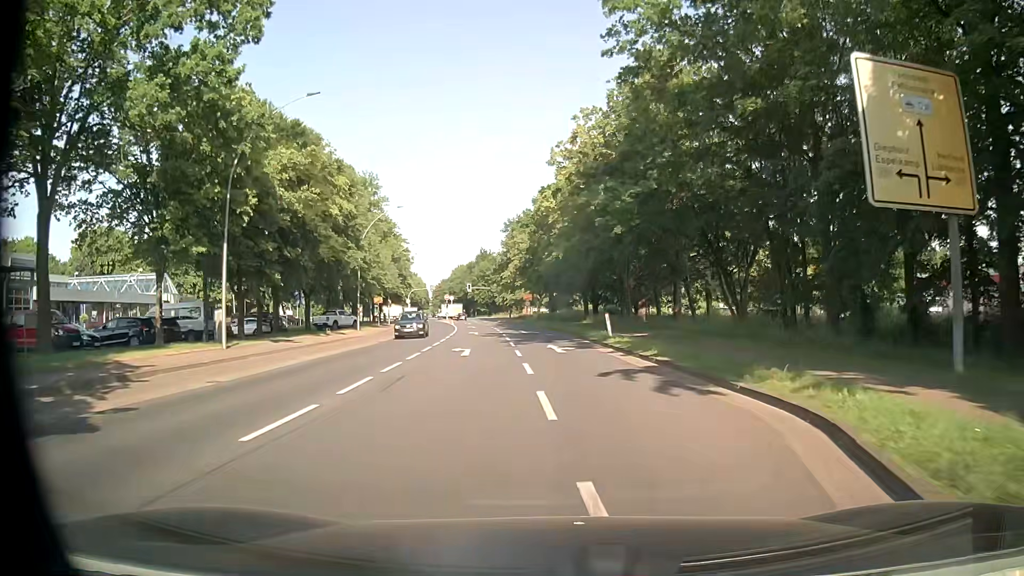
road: tertiary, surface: asphalt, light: Day
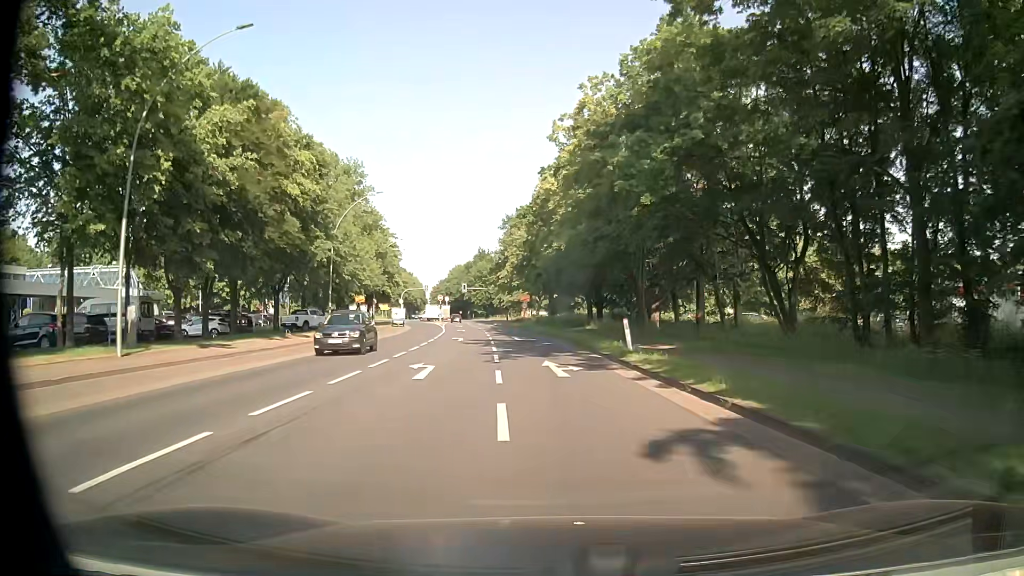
(0.0, +7.2) m; 0°
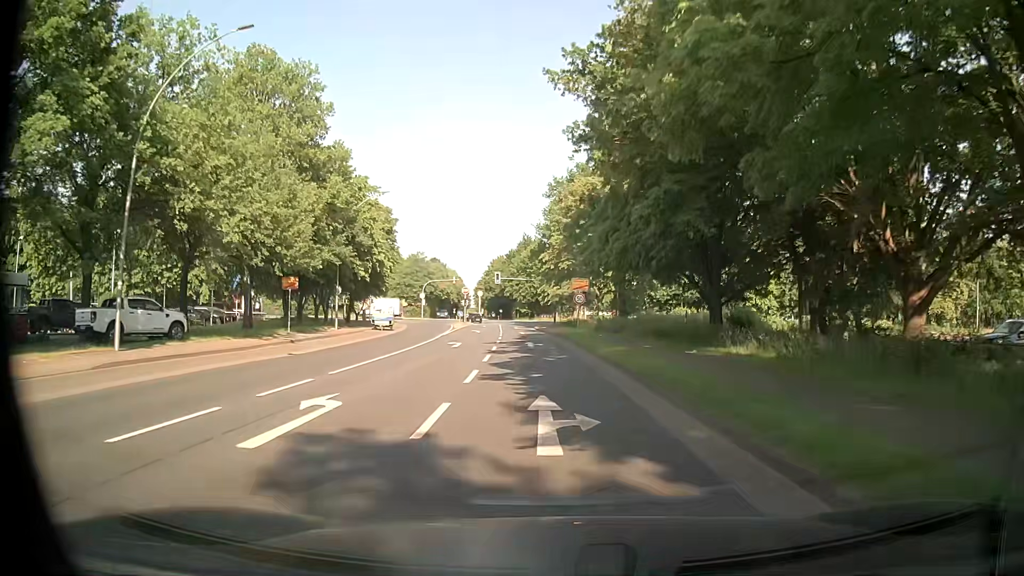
(-1.5, +30.2) m; -4°
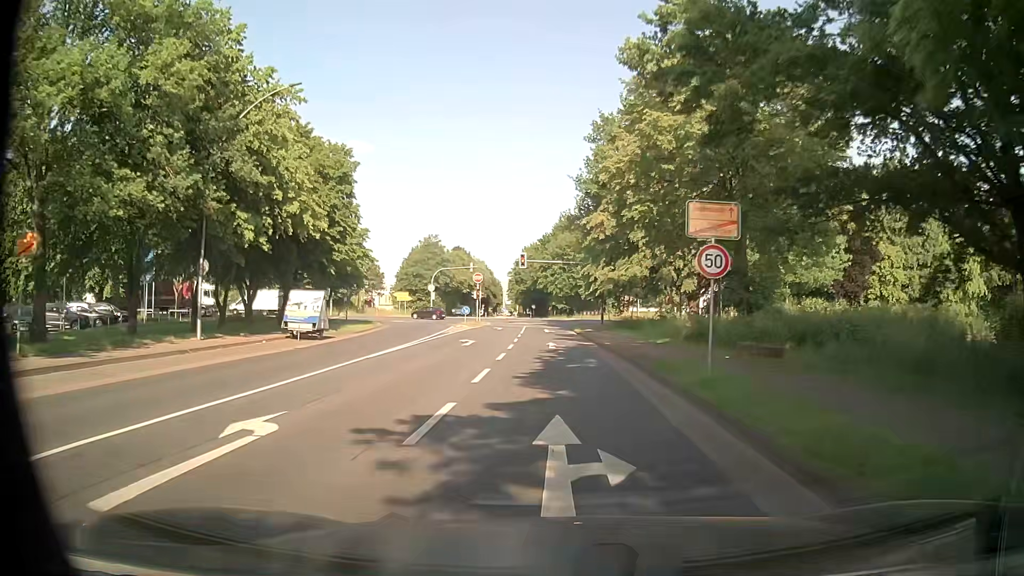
(-0.8, +24.6) m; -3°
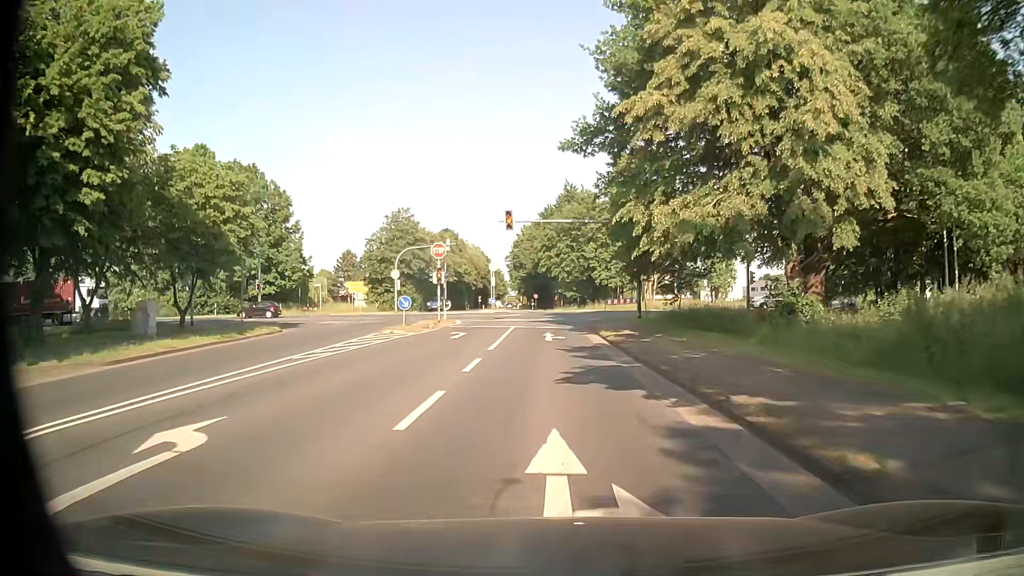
(-0.2, +23.5) m; -1°
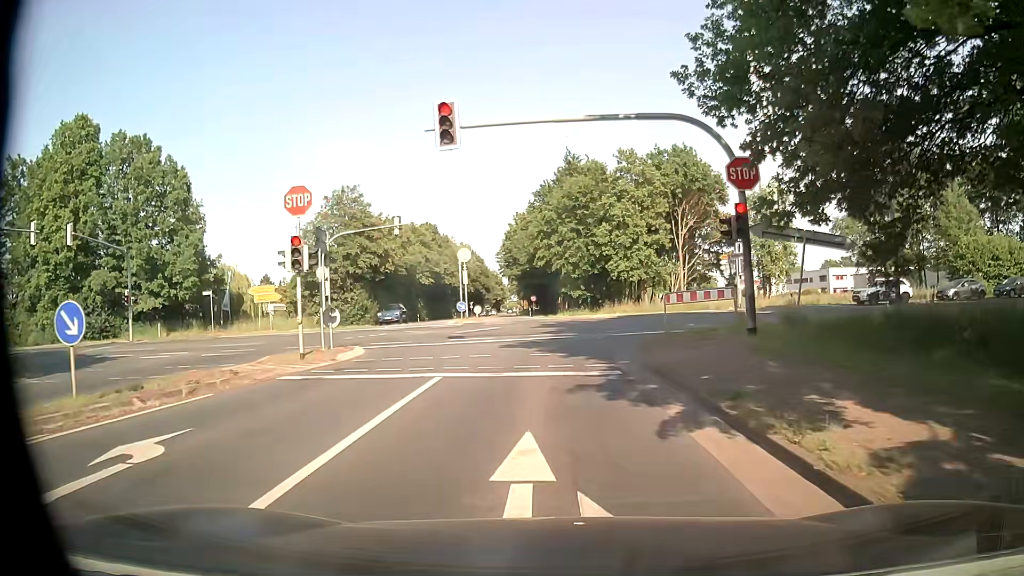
(+0.1, +21.7) m; 0°
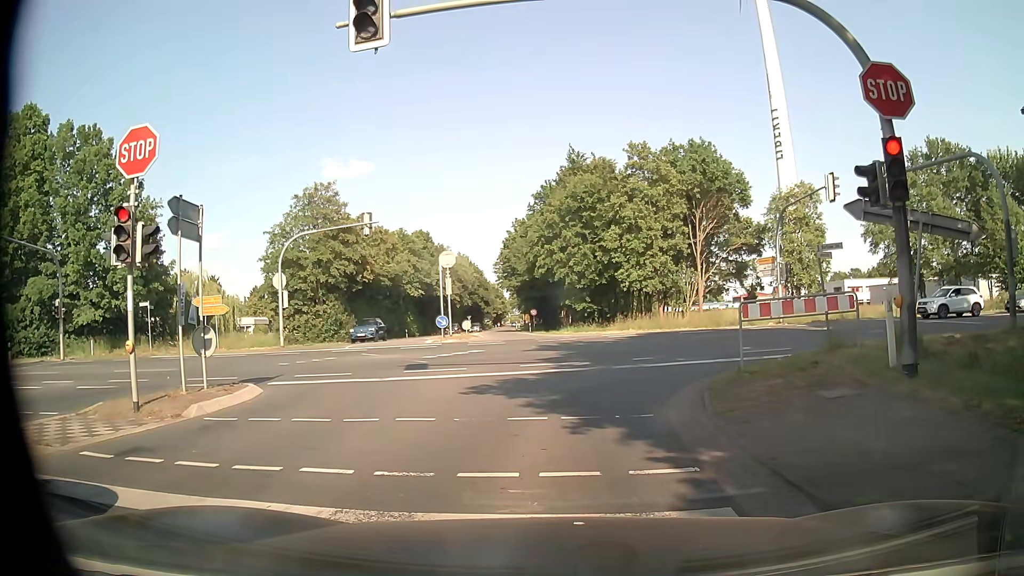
(0.0, +7.5) m; 0°
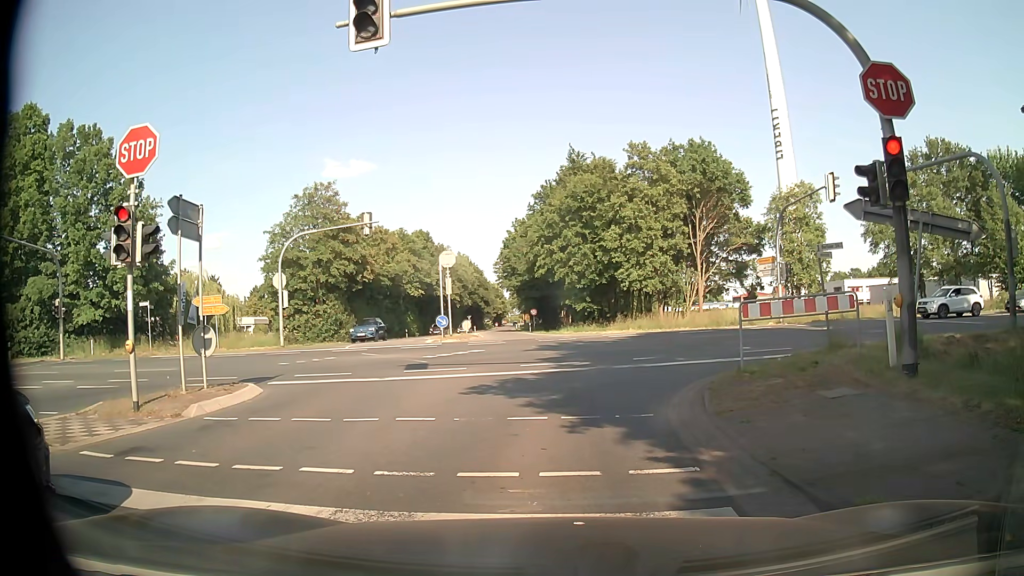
(0.0, 0.0) m; 0°
